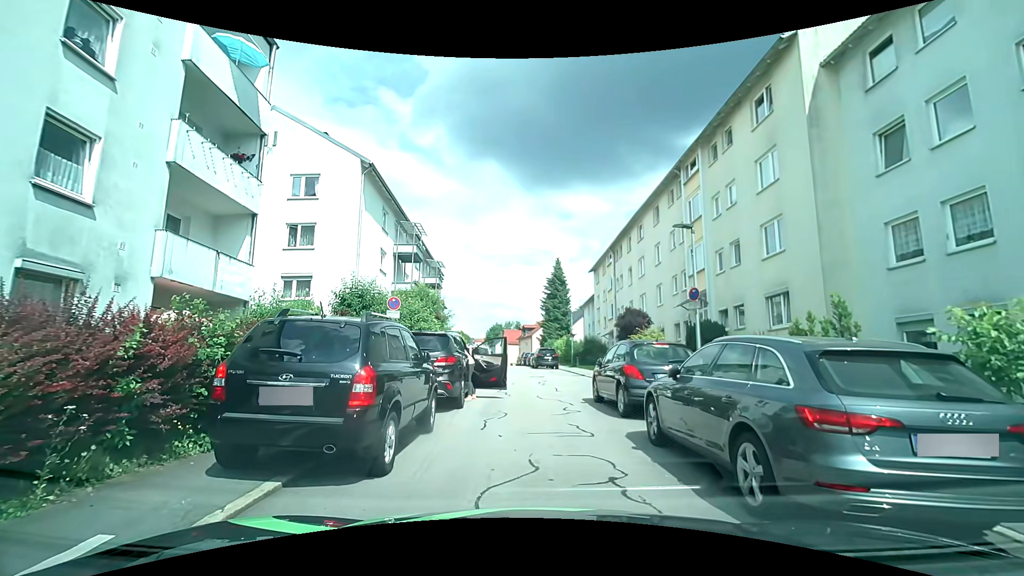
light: Day
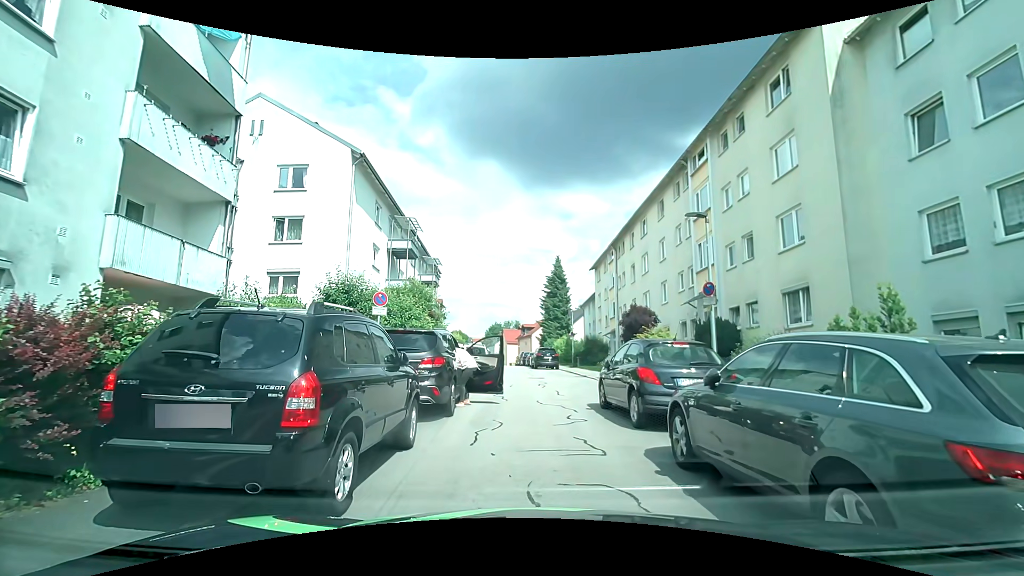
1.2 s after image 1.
(0.0, +1.3) m; 0°
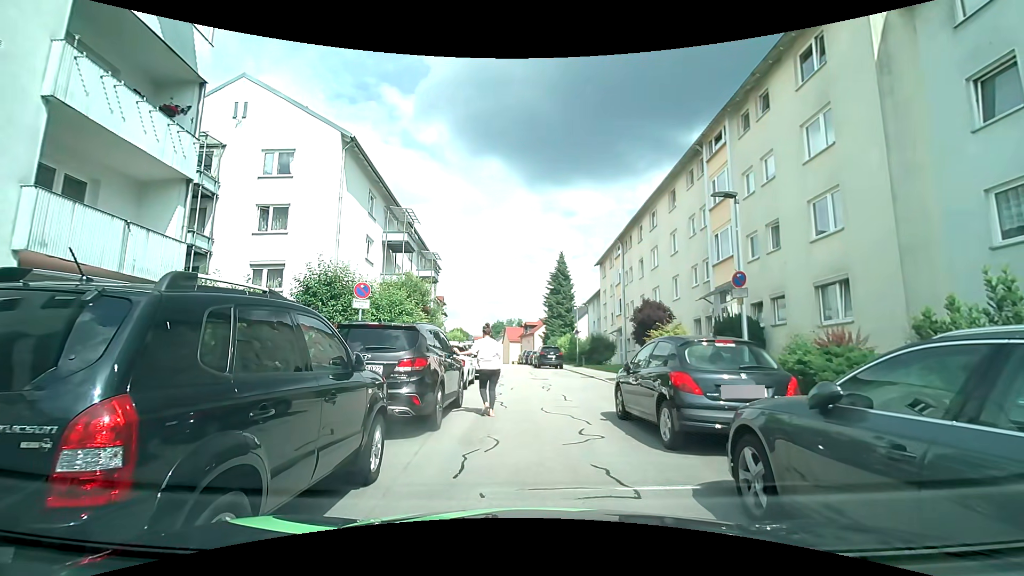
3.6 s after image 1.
(0.0, +1.7) m; 0°
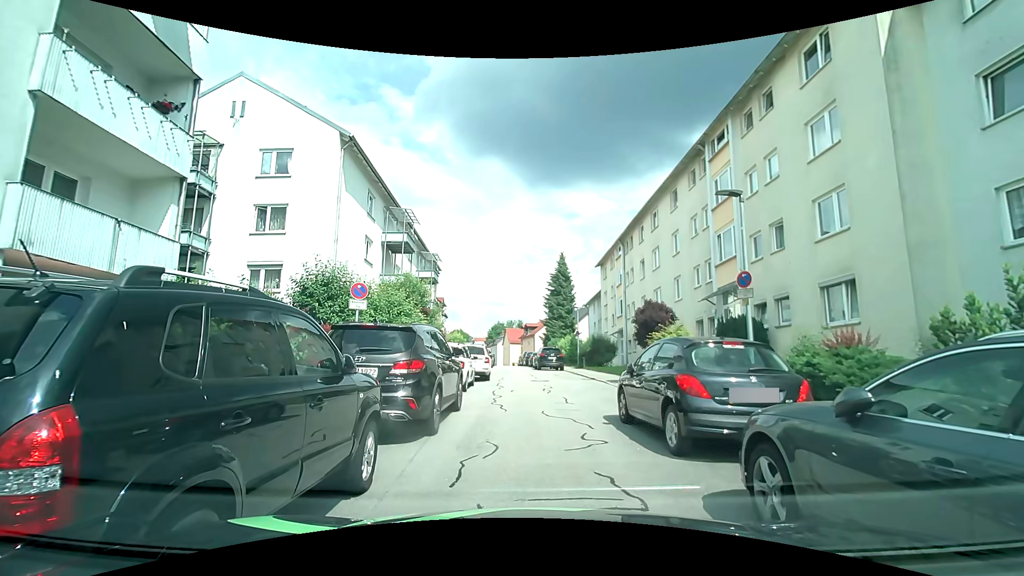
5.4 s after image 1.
(0.0, +0.3) m; 0°
